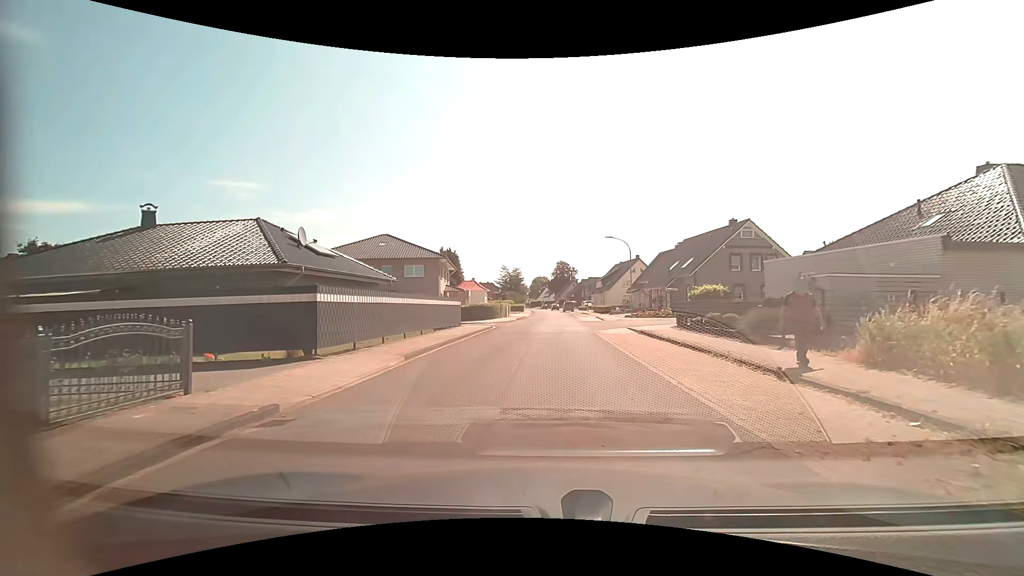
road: residential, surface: asphalt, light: Day
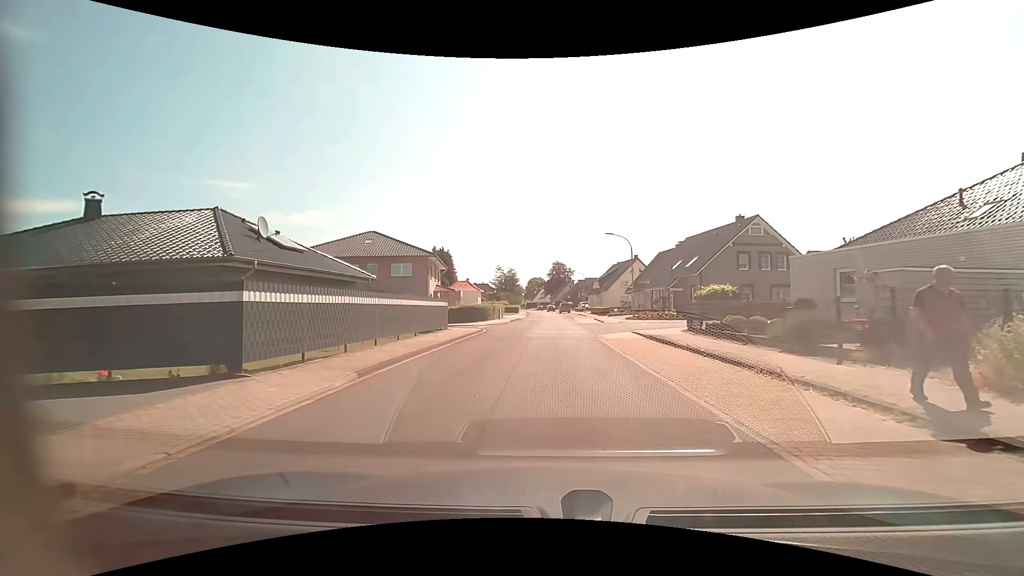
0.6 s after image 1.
(0.0, +3.0) m; +1°
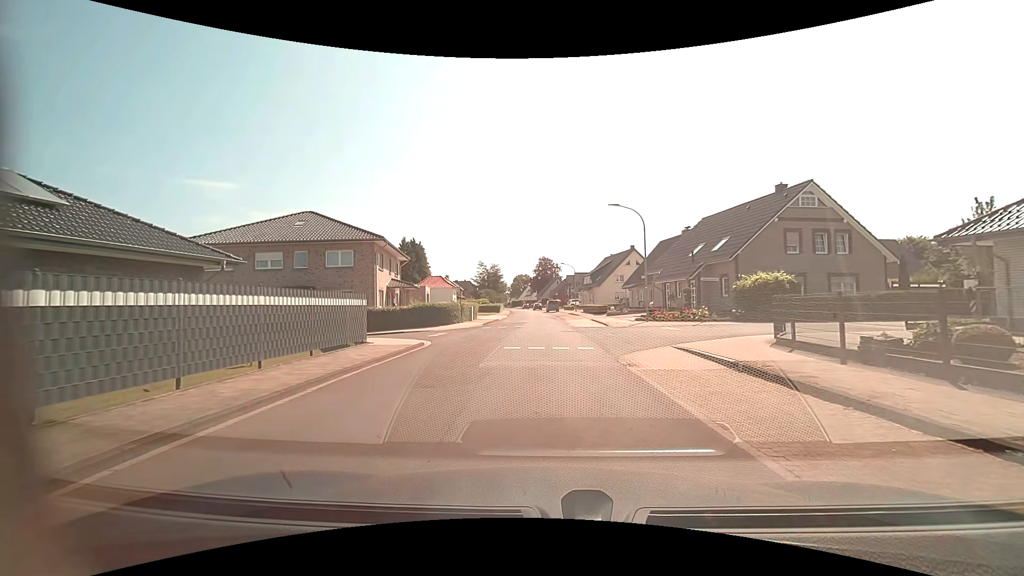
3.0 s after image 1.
(+0.1, +11.1) m; +1°
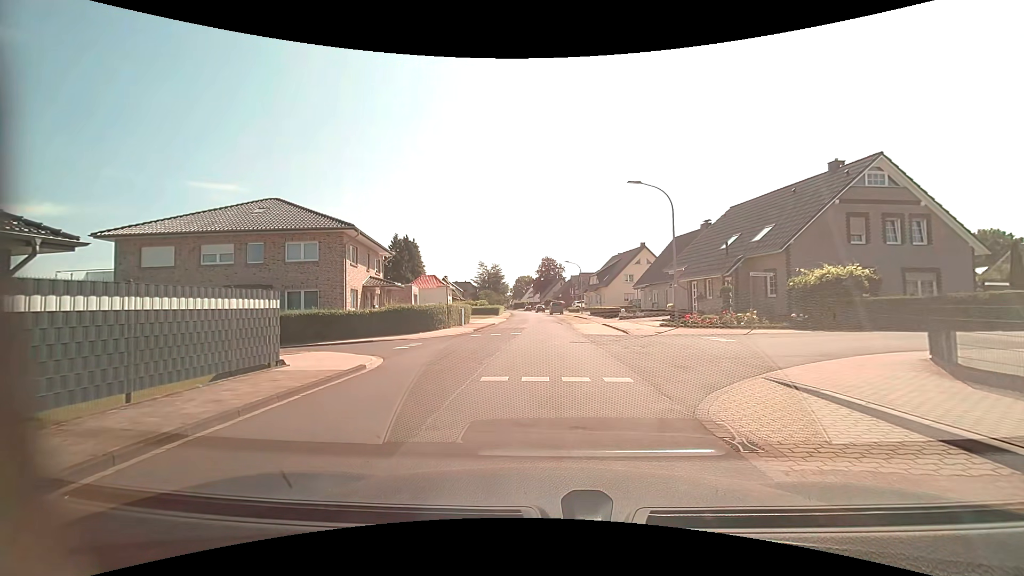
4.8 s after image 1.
(0.0, +6.0) m; 0°
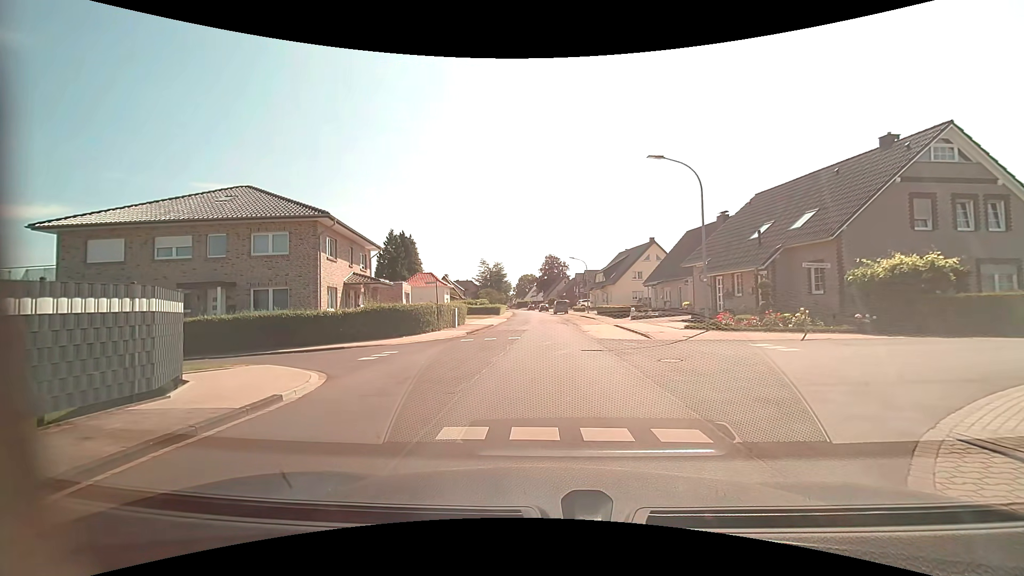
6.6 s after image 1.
(0.0, +3.8) m; -2°
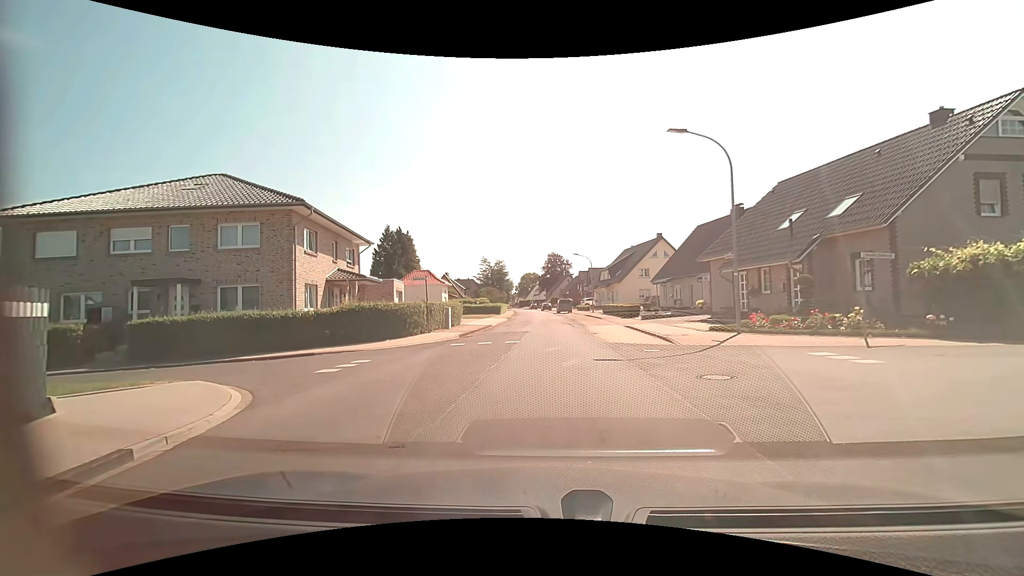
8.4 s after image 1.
(+0.1, +3.1) m; 0°
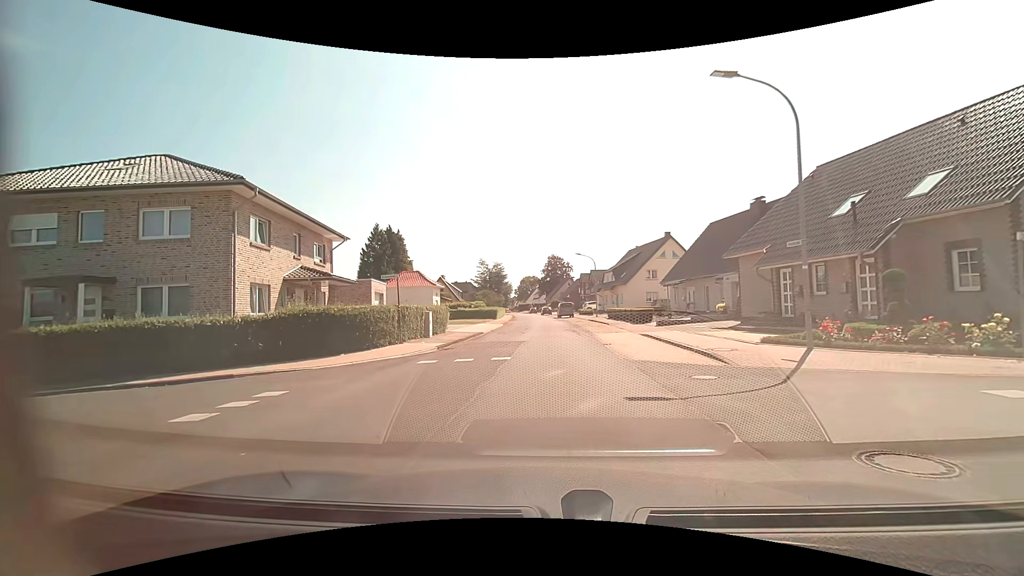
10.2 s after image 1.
(0.0, +4.8) m; 0°
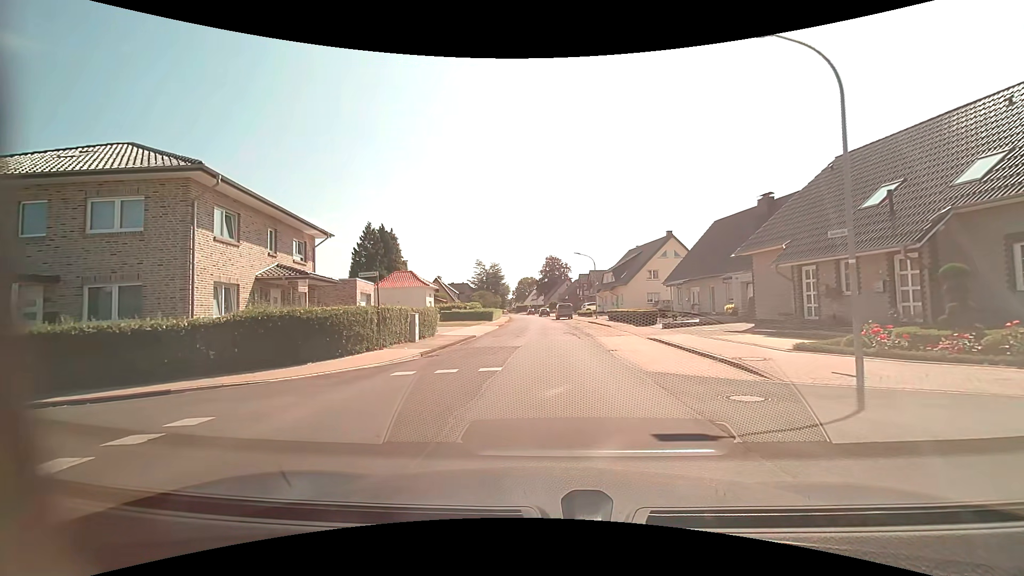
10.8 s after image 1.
(0.0, +2.2) m; +1°
(0, +10) (0, +20) (+1, +30) (0, +40) (0, +50) (-1, +60) (-1, +70) (-2, +80) (-2, +90) (-3, +100) m
